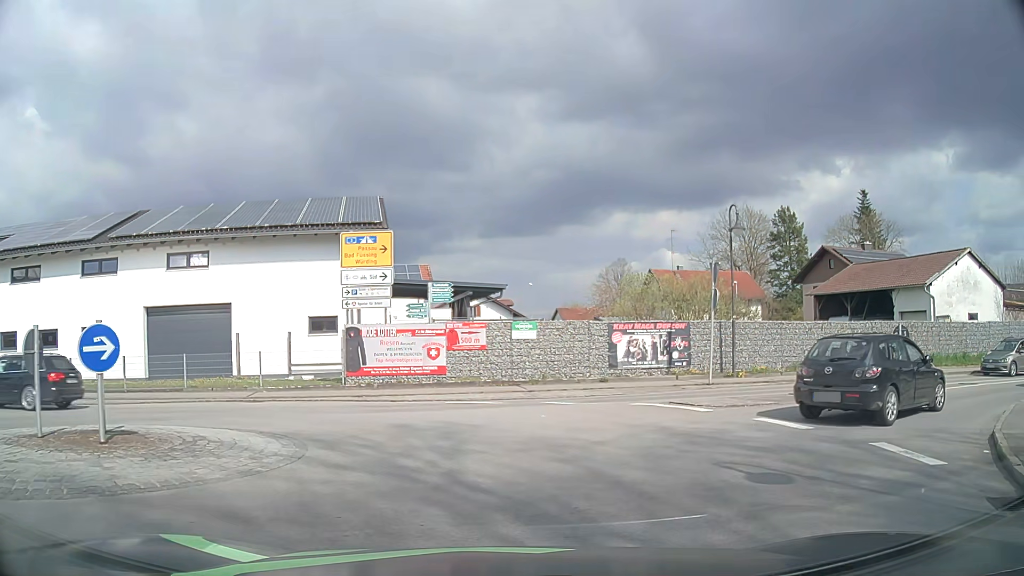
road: secondary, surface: asphalt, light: Day
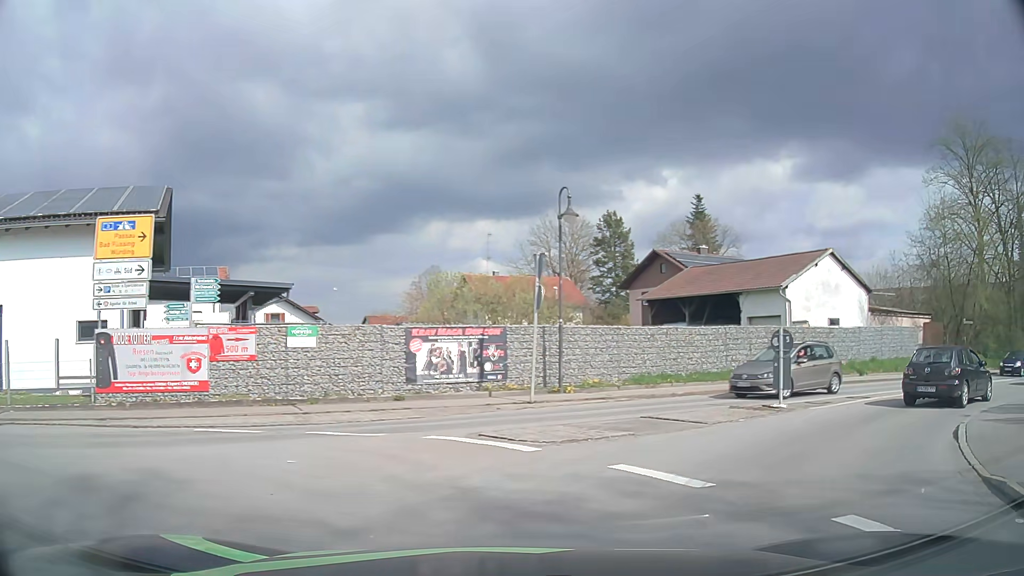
(+0.6, +4.2) m; +15°
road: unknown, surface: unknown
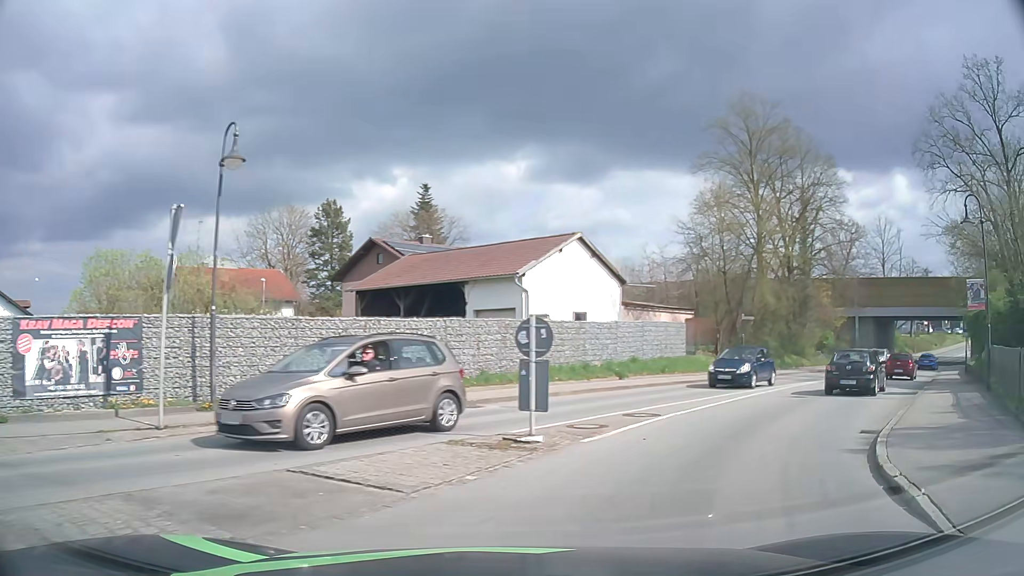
(+1.4, +5.7) m; +25°
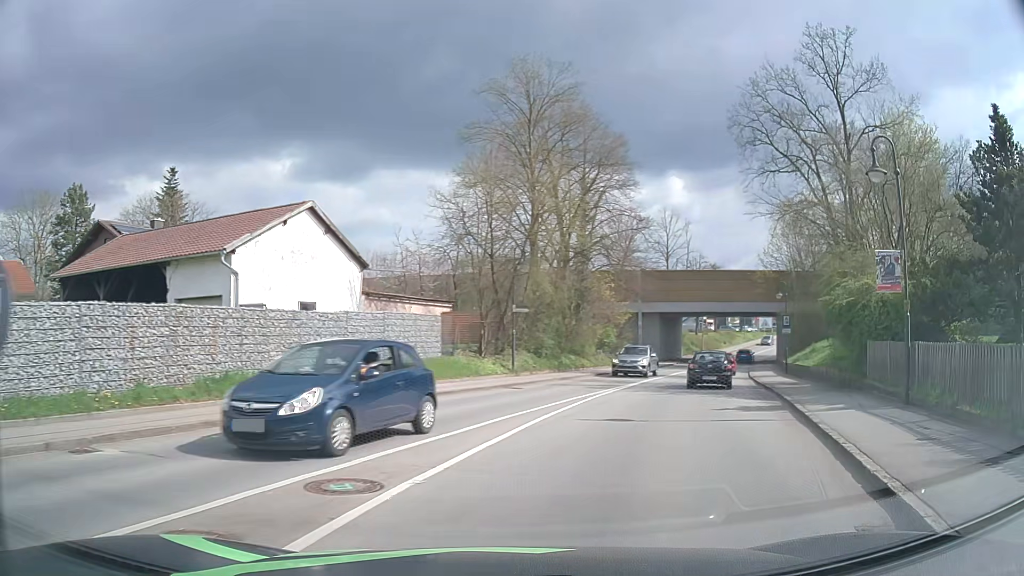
(+1.4, +7.1) m; +21°
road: secondary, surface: asphalt
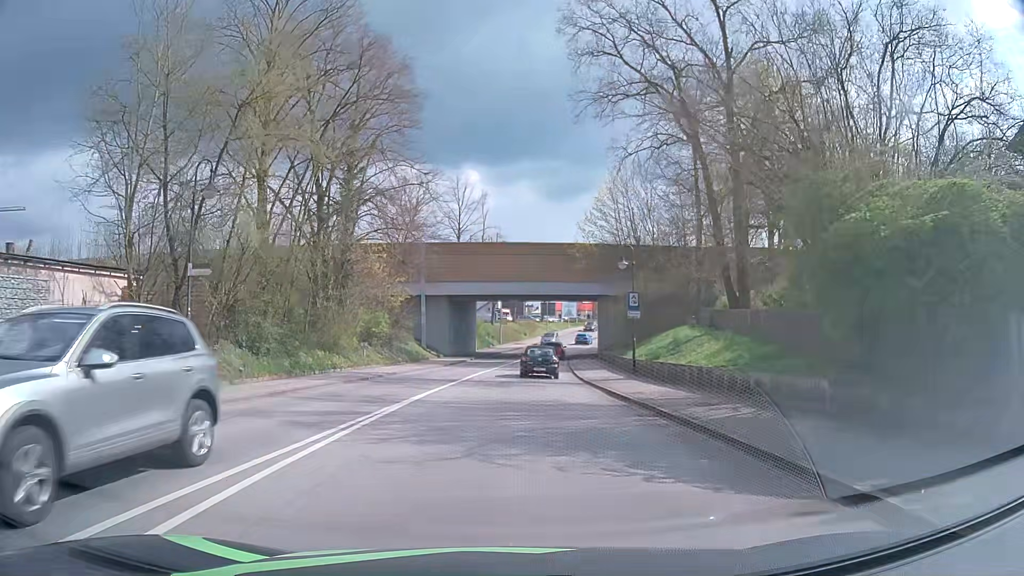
(+2.7, +13.5) m; +18°
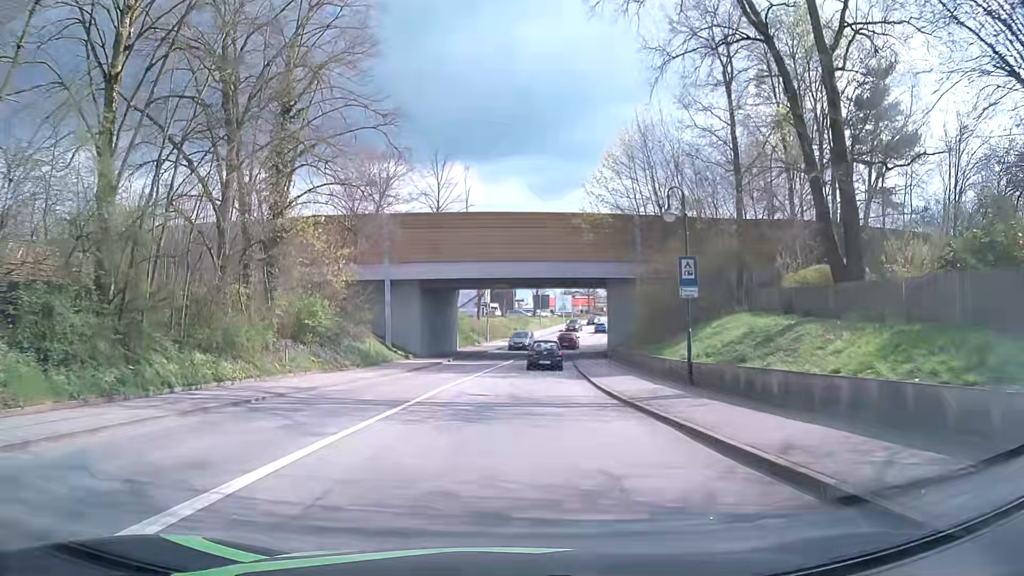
(+0.1, +11.3) m; +1°
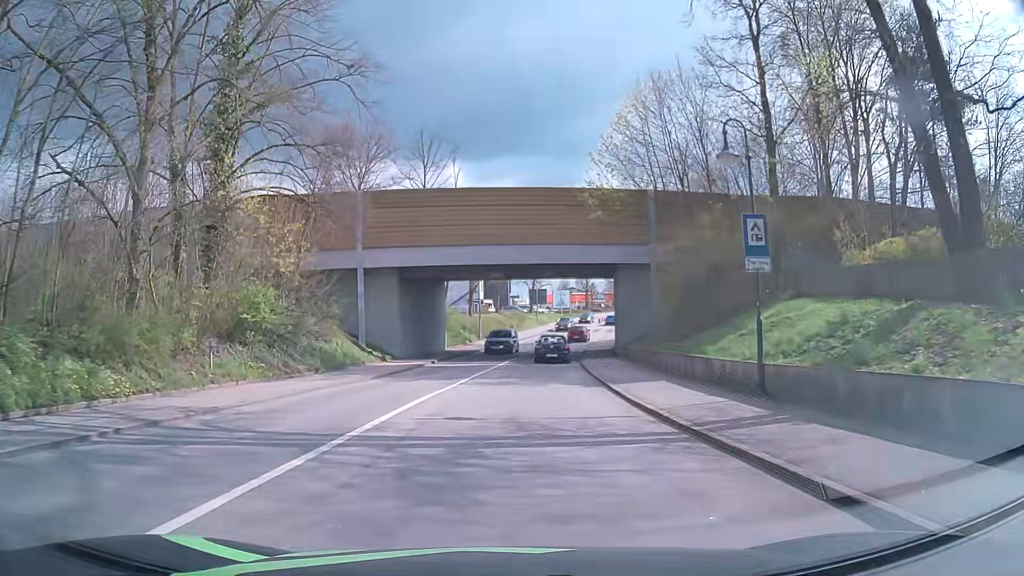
(0.0, +6.2) m; 0°
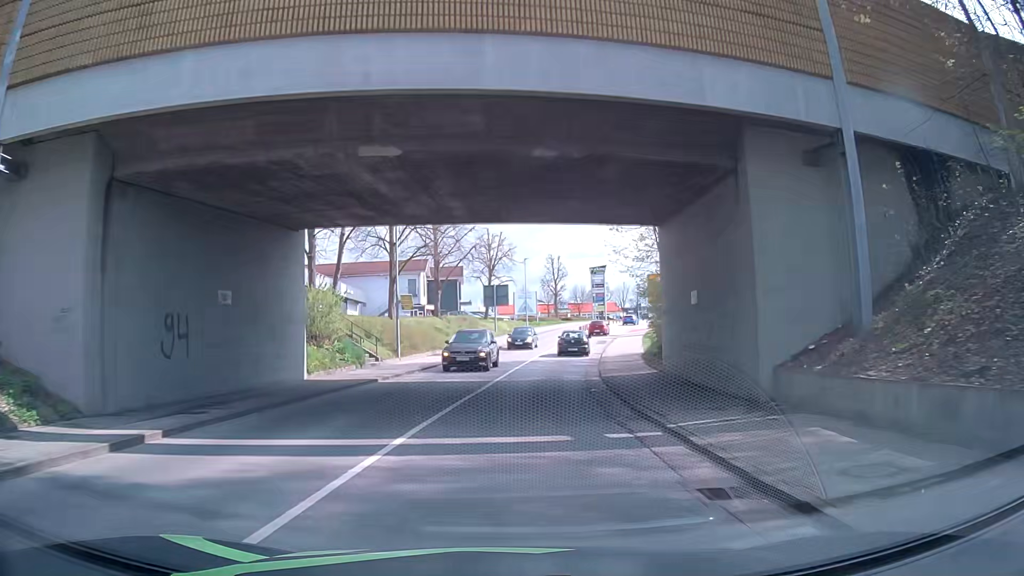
(+0.9, +25.5) m; +4°
